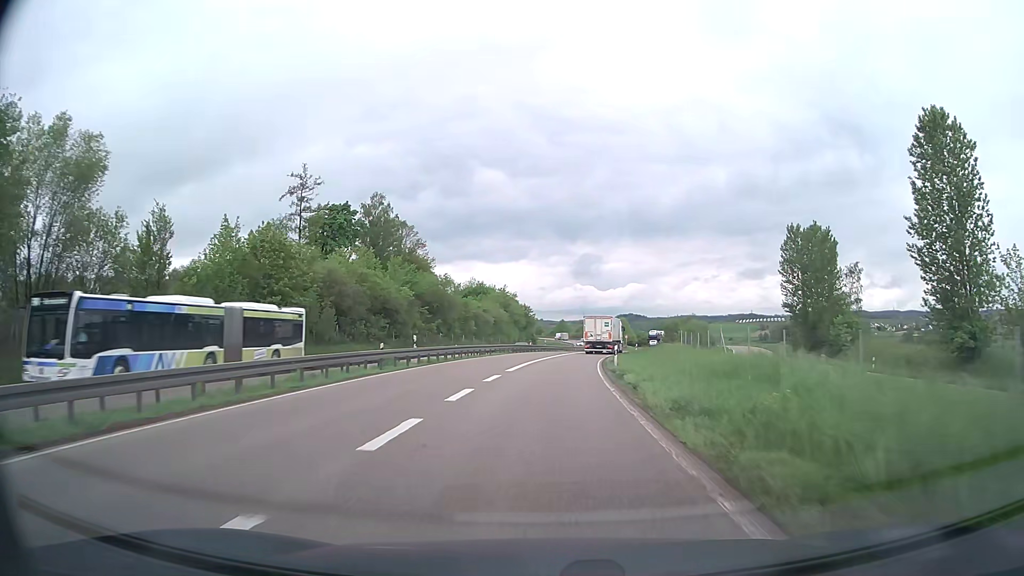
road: trunk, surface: asphalt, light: Day
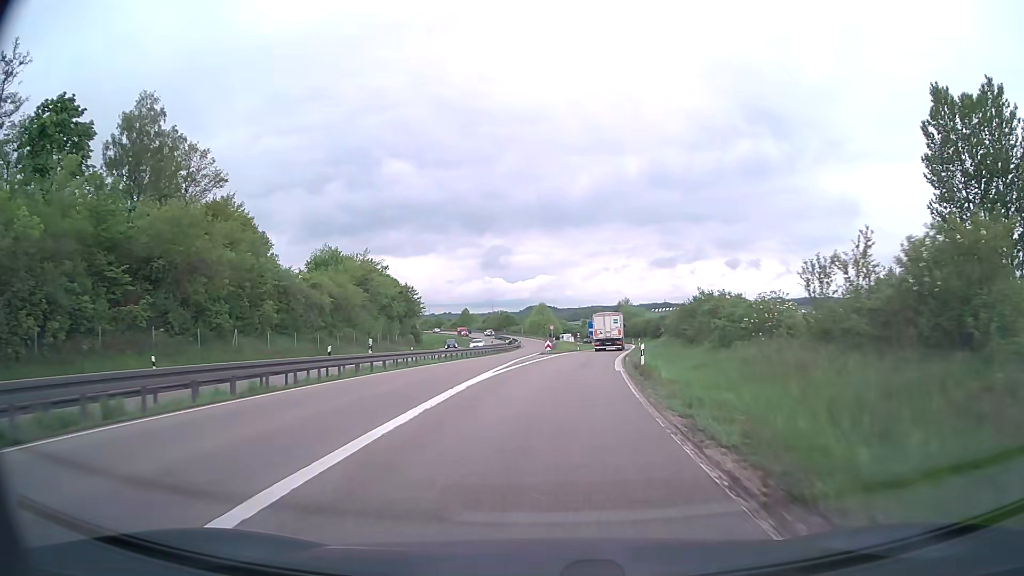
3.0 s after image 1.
(+3.2, +52.1) m; +7°
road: trunk_link
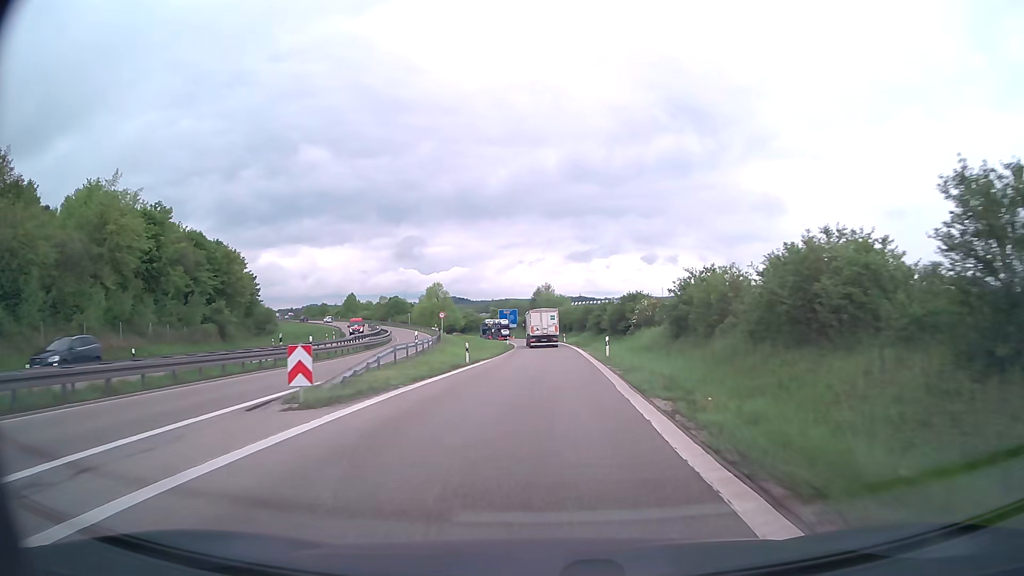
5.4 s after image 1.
(+3.2, +42.2) m; +7°
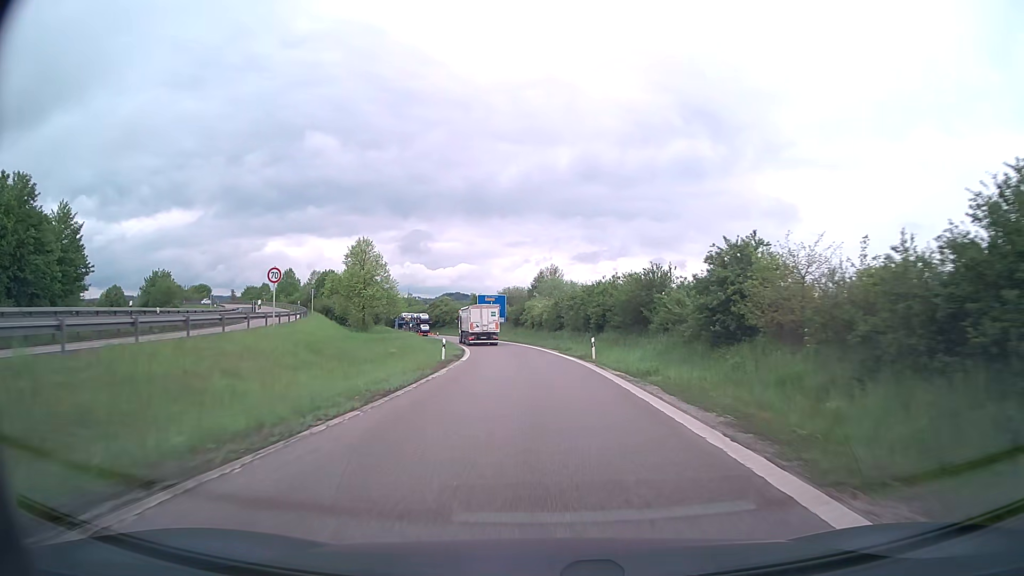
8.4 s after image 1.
(+0.4, +51.6) m; 0°
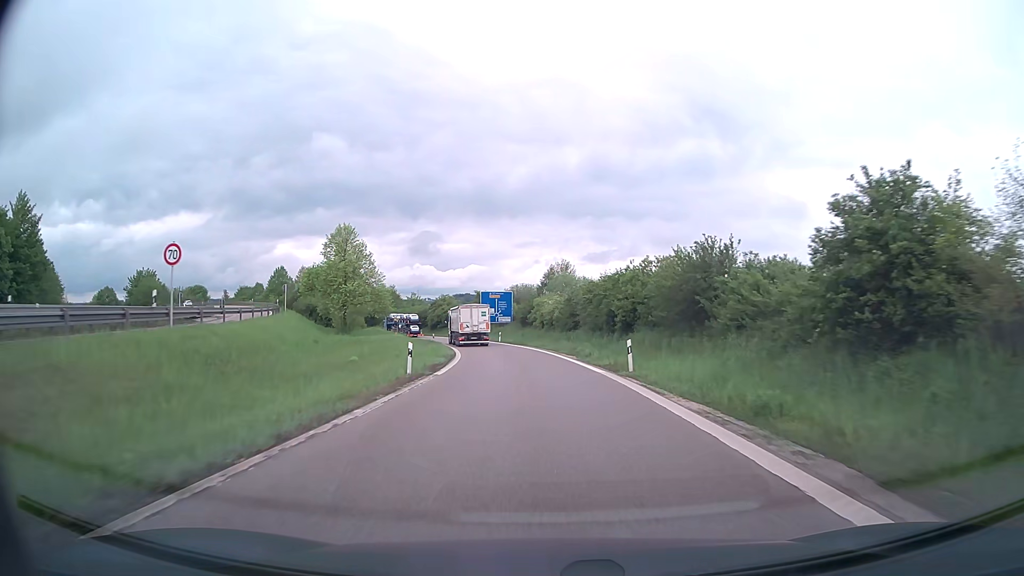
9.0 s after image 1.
(-0.1, +10.2) m; -1°
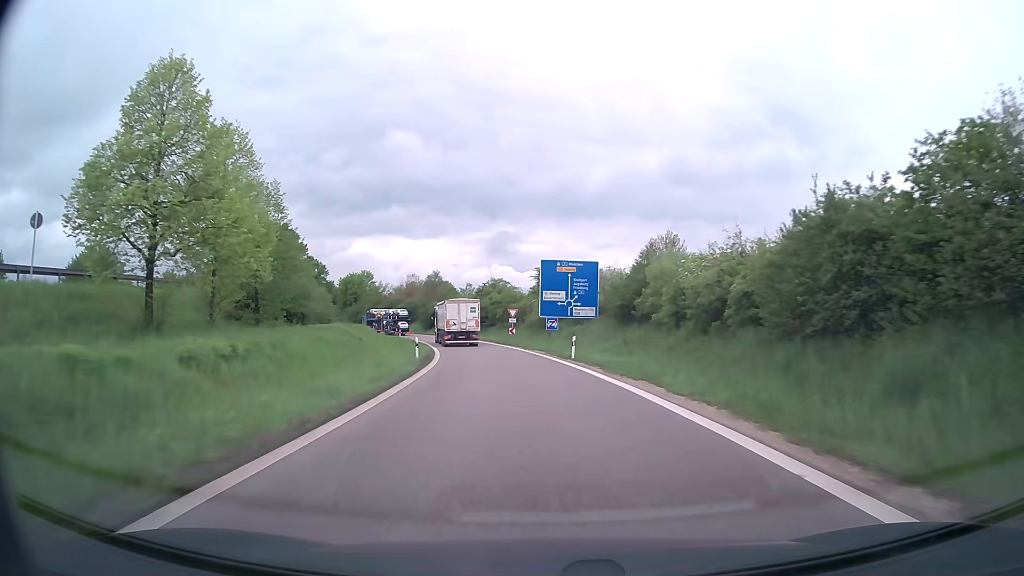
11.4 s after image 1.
(-2.3, +40.1) m; -7°
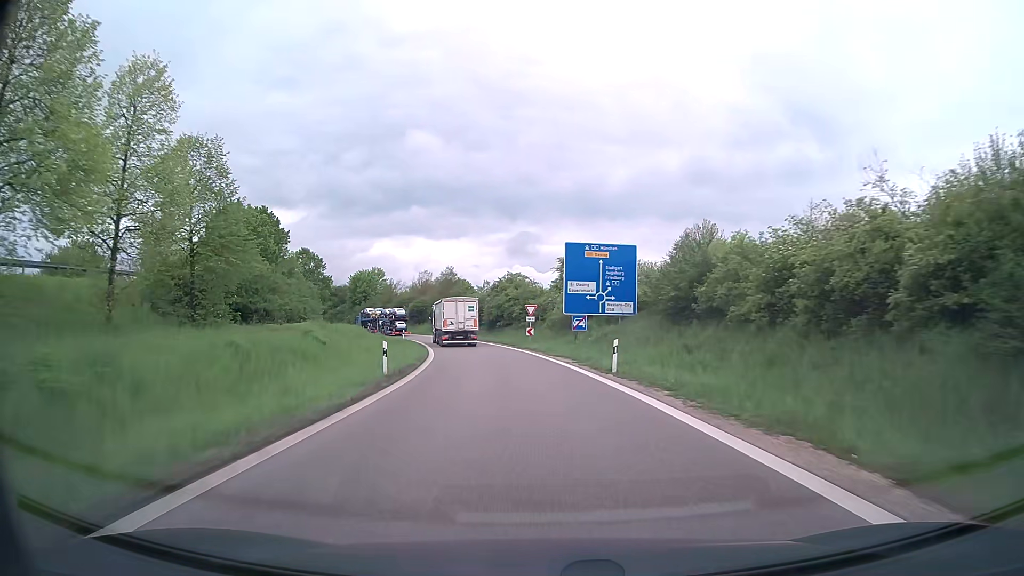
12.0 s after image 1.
(-0.1, +9.6) m; -2°
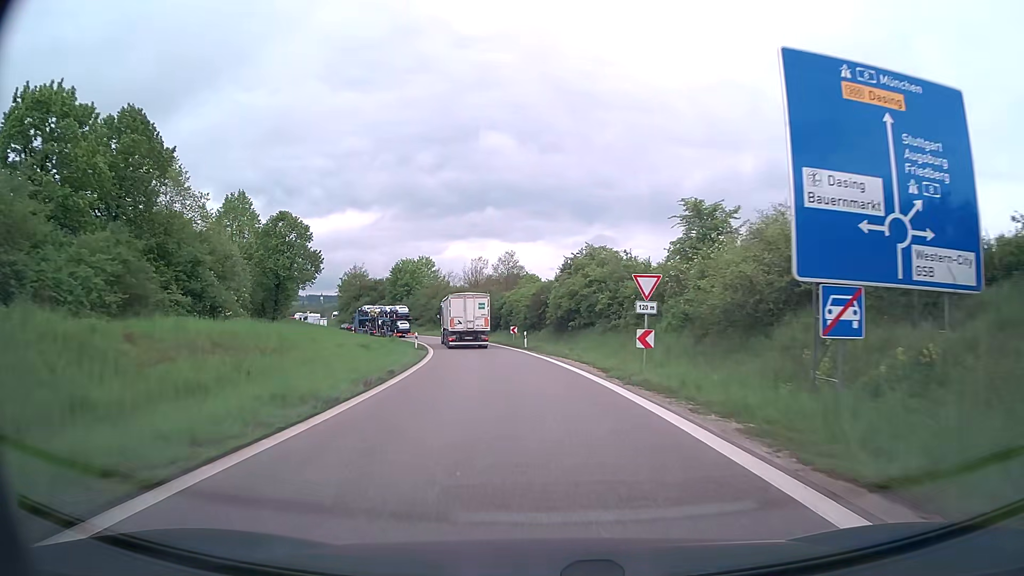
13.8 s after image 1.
(-1.4, +27.1) m; -6°
(0, +10) (-1, +20) (-2, +30) (-3, +40) (-5, +50) (-8, +59) (-11, +69) (-15, +78) (-20, +87) (-26, +95) m
